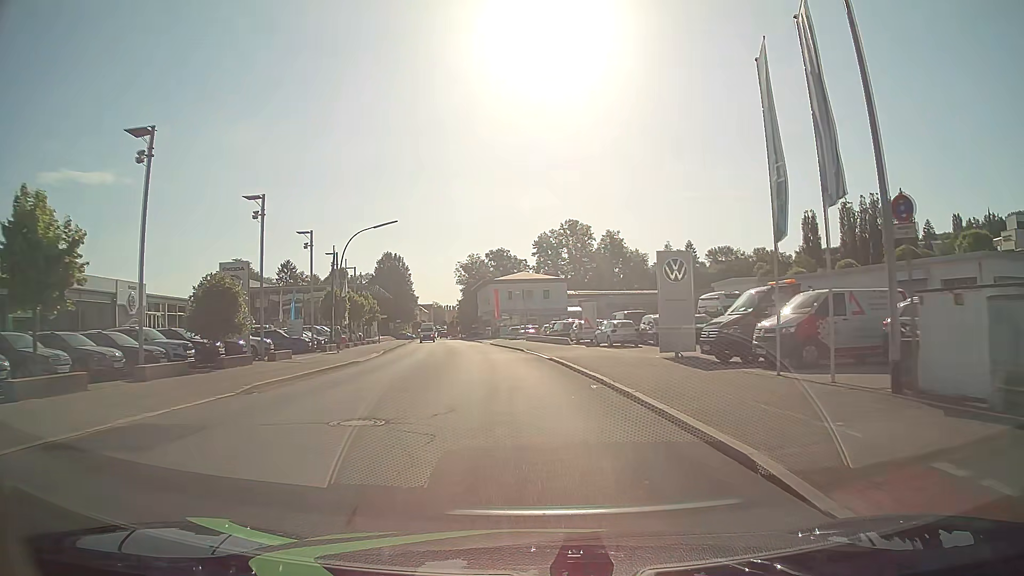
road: tertiary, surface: asphalt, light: Day
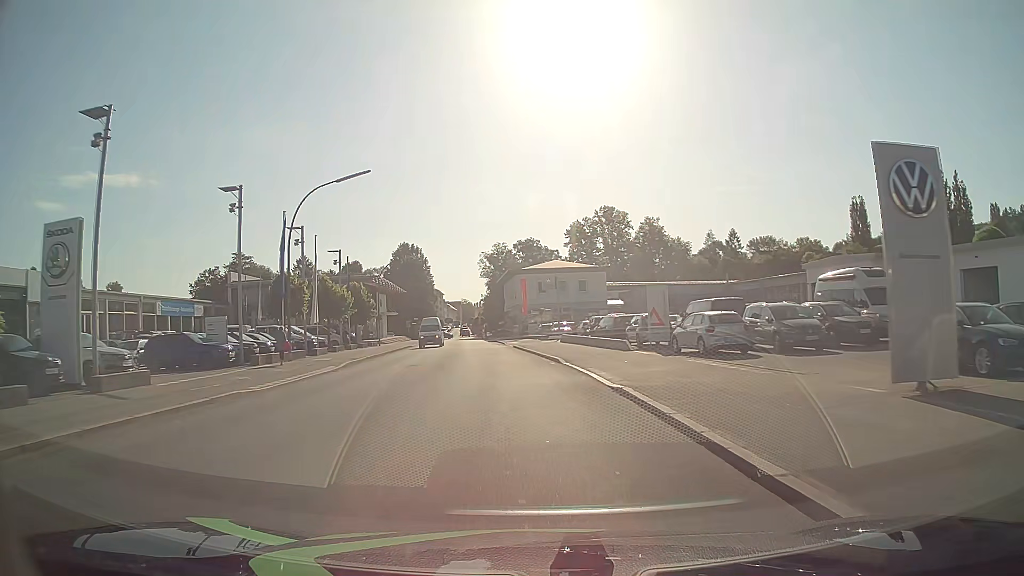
(-0.4, +15.0) m; -3°
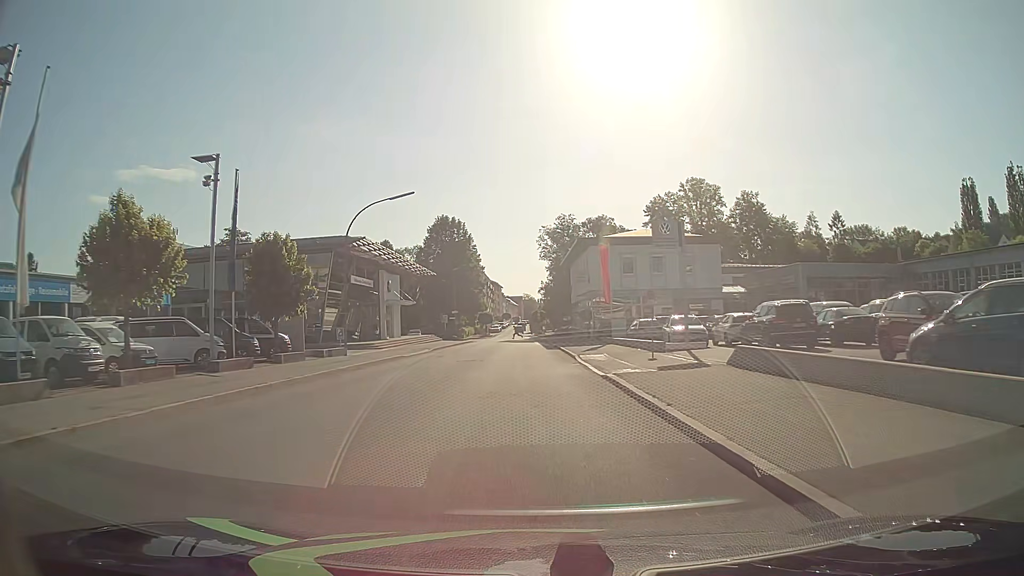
(-1.6, +30.0) m; -5°
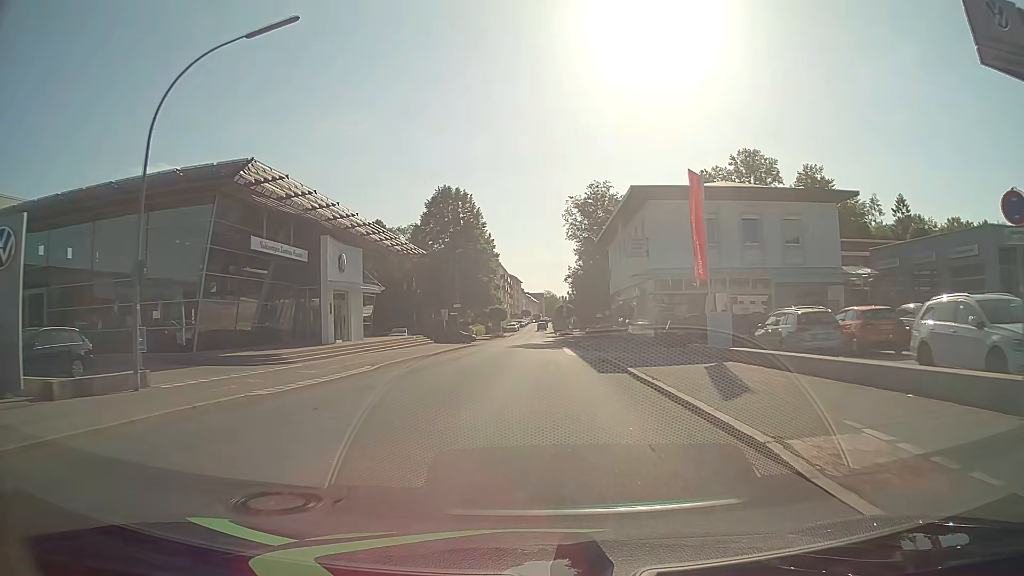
(-0.5, +21.8) m; -2°
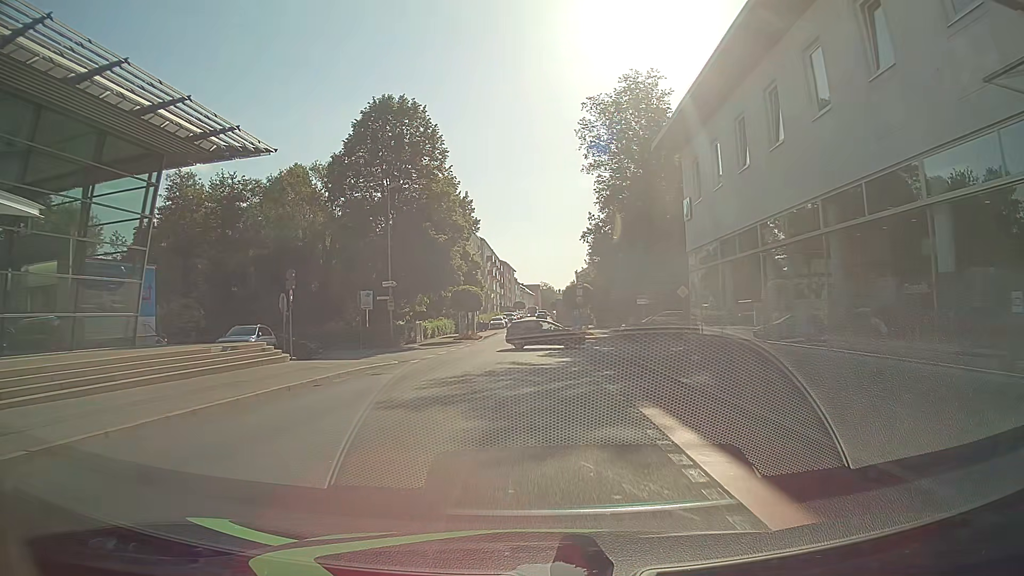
(+0.1, +33.6) m; 0°
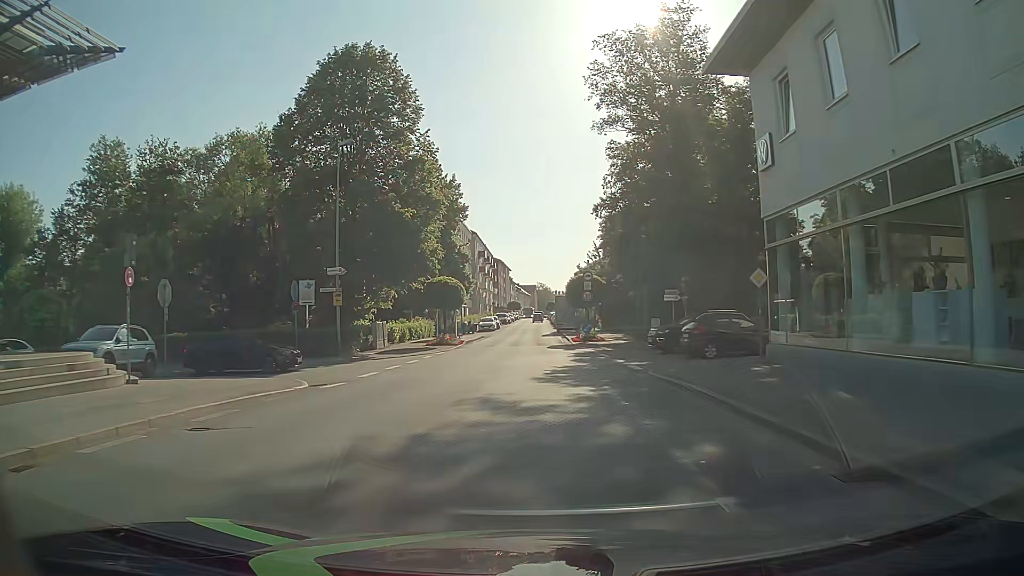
(+0.1, +10.7) m; +1°
